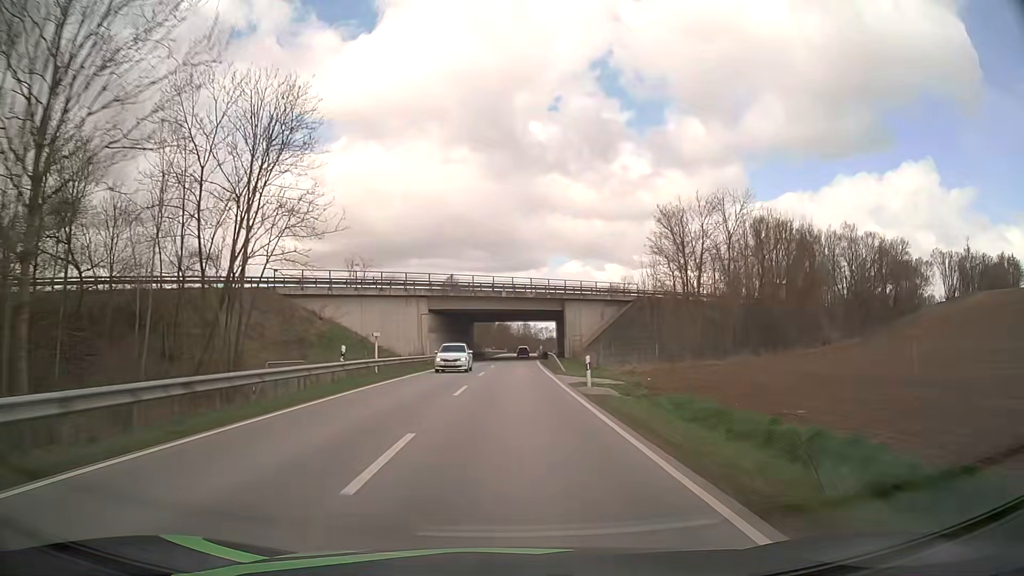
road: secondary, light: Day
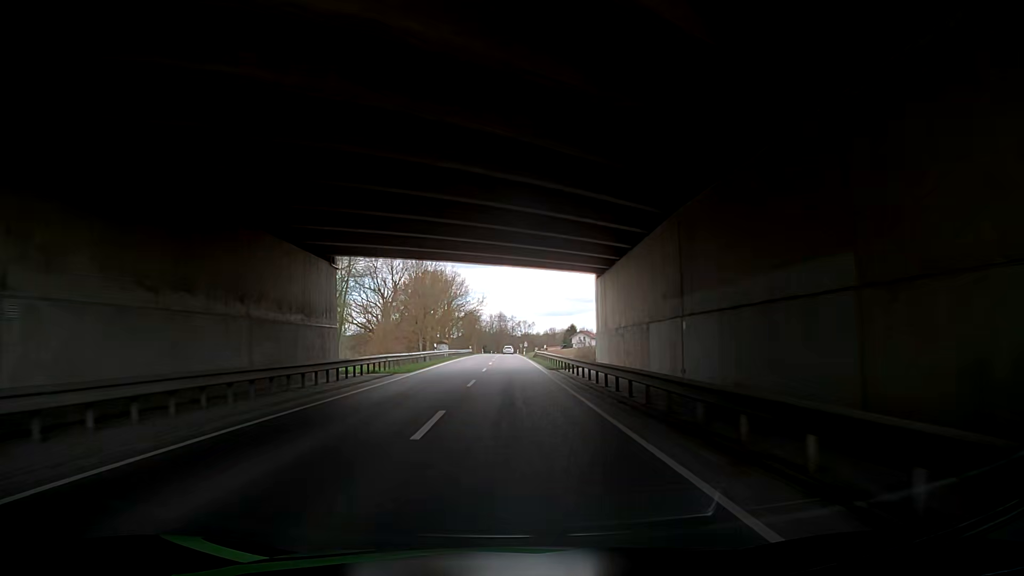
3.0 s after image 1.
(+1.5, +68.7) m; +3°
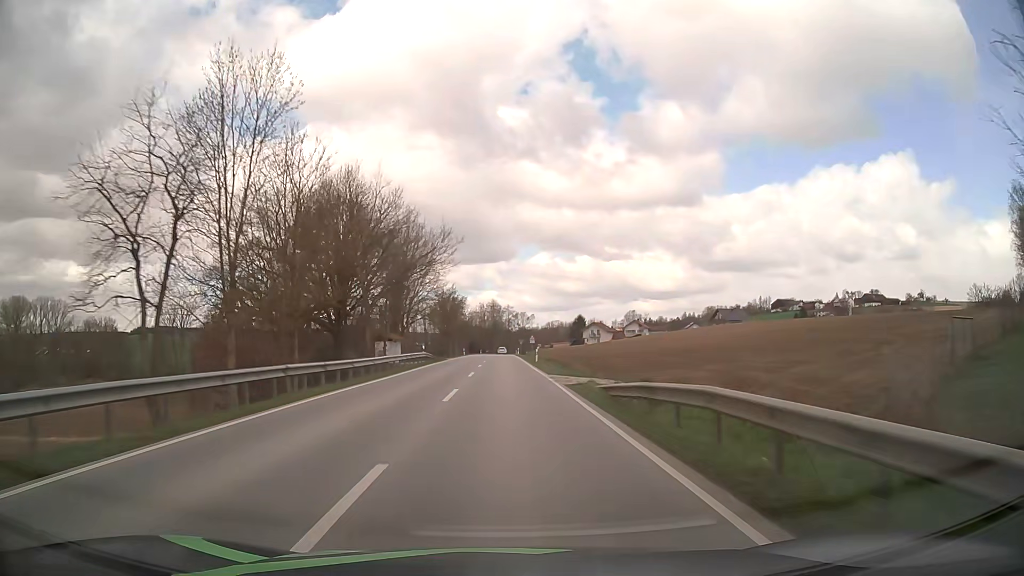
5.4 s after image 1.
(+0.5, +54.2) m; 0°
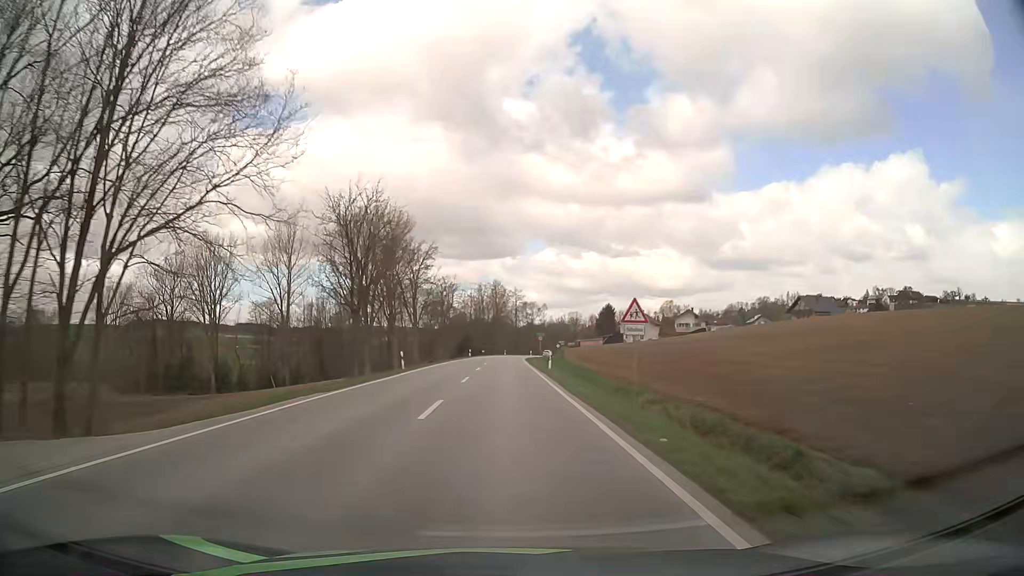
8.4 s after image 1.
(-0.3, +63.2) m; -1°
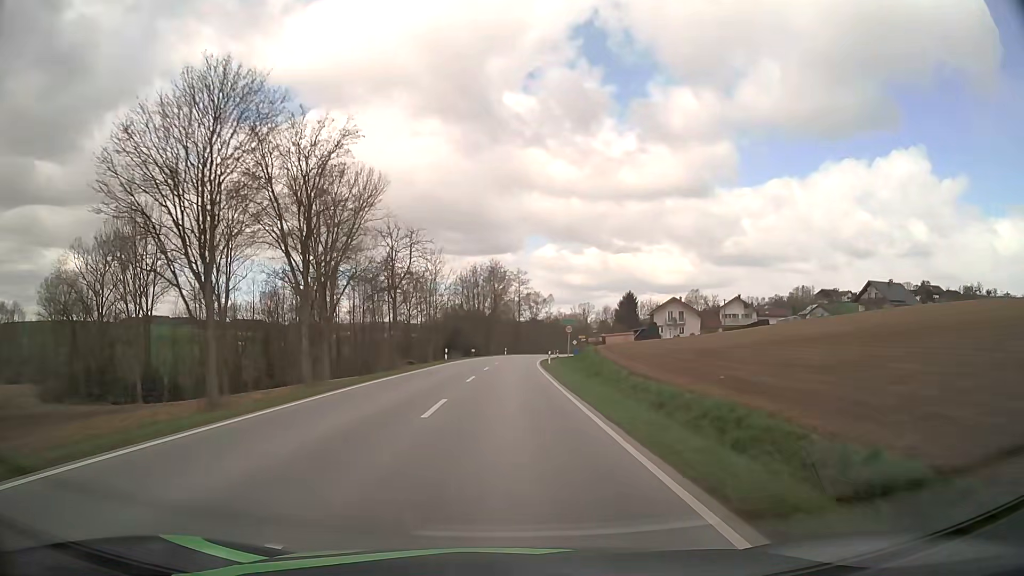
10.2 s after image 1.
(0.0, +35.7) m; 0°
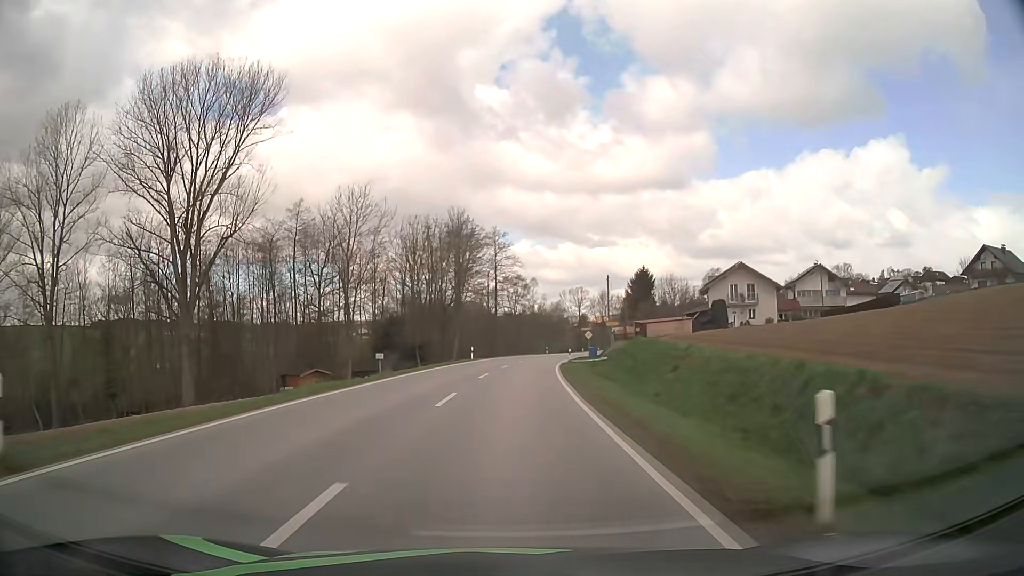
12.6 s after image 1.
(+0.7, +46.1) m; +2°
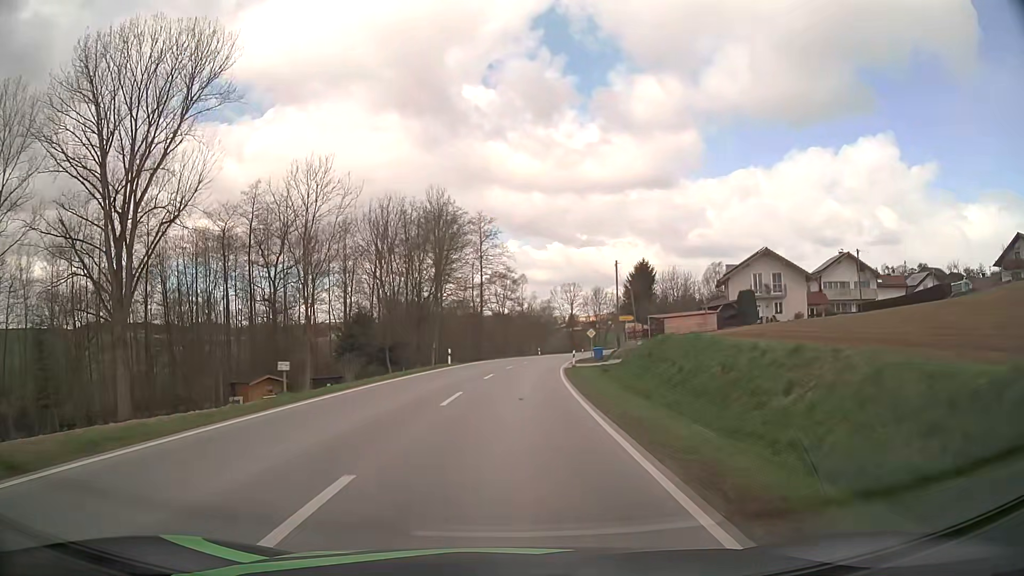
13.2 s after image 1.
(+0.1, +11.4) m; +1°
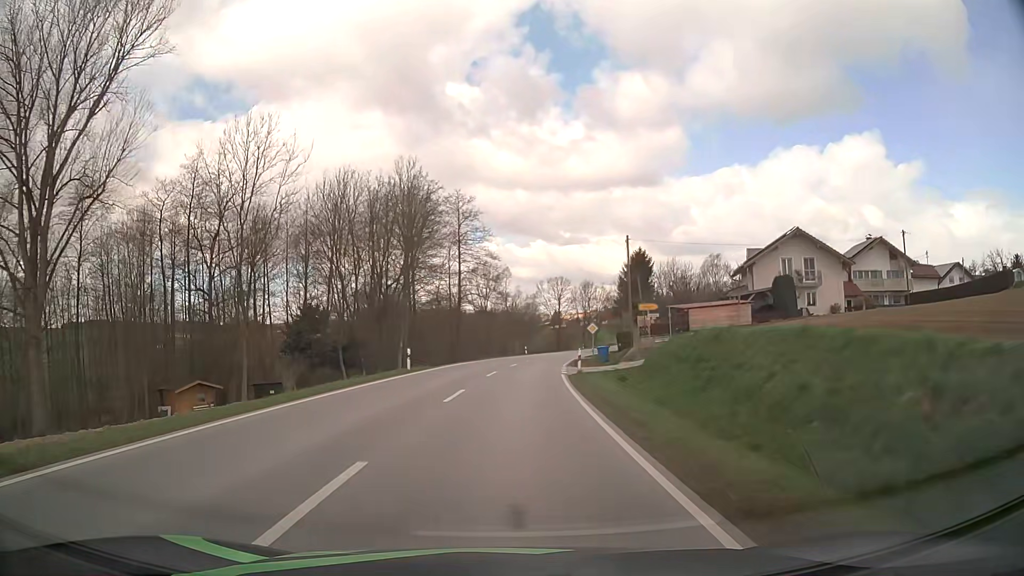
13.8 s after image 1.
(+0.1, +11.4) m; +1°
(0, +10) (0, +20) (+1, +30) (+2, +40) (+3, +50) (+4, +60) (+5, +70) (+7, +80) (+9, +89) (+11, +99) m
